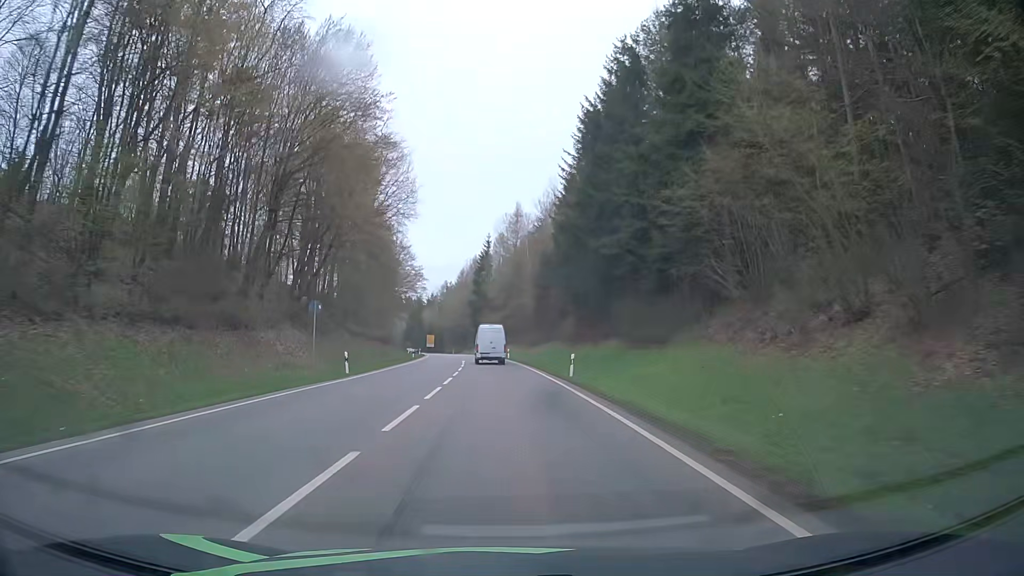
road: secondary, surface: asphalt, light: Day
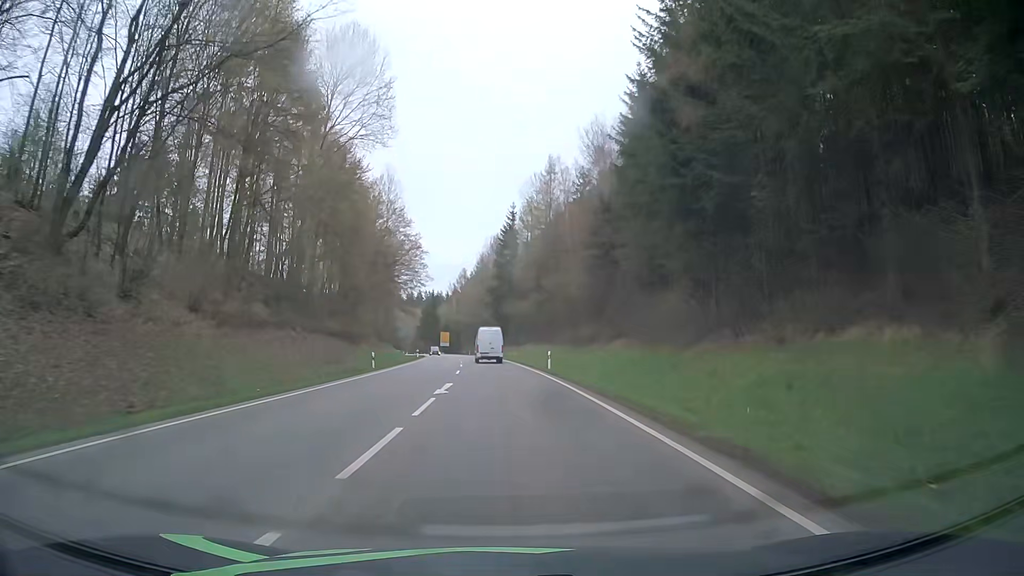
(-0.7, +33.8) m; -2°
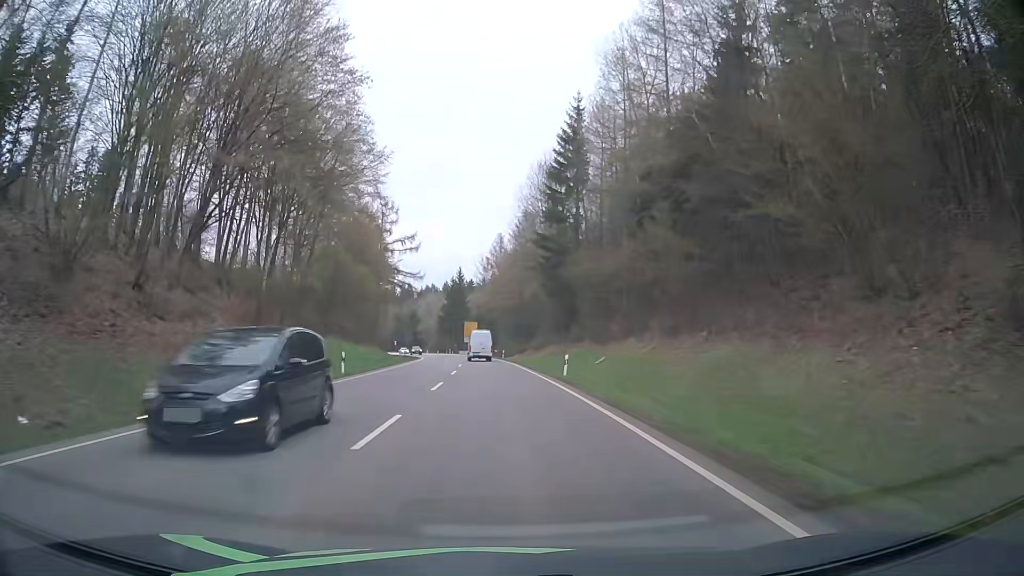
(-1.5, +56.1) m; -4°
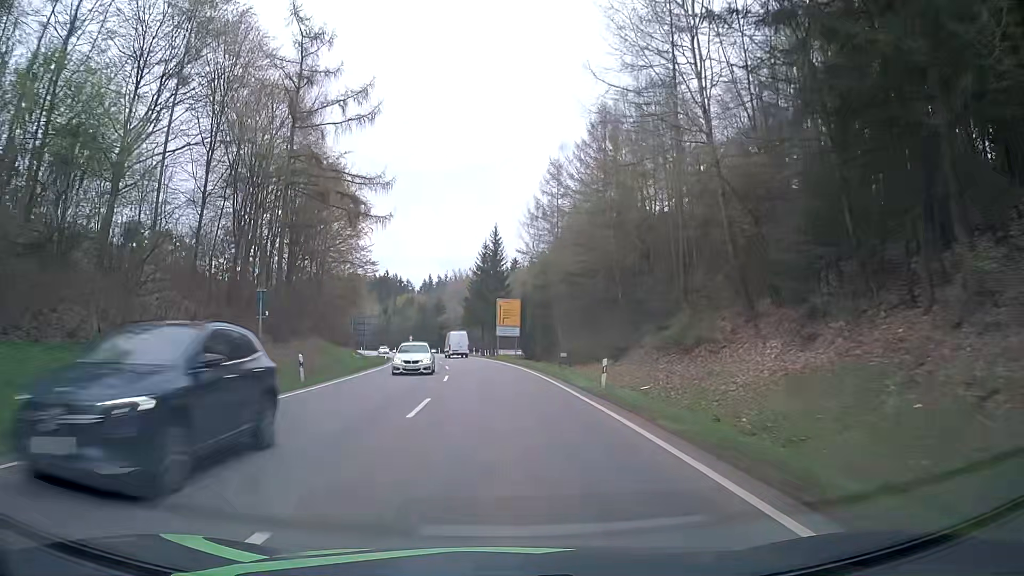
(-1.4, +54.4) m; -4°
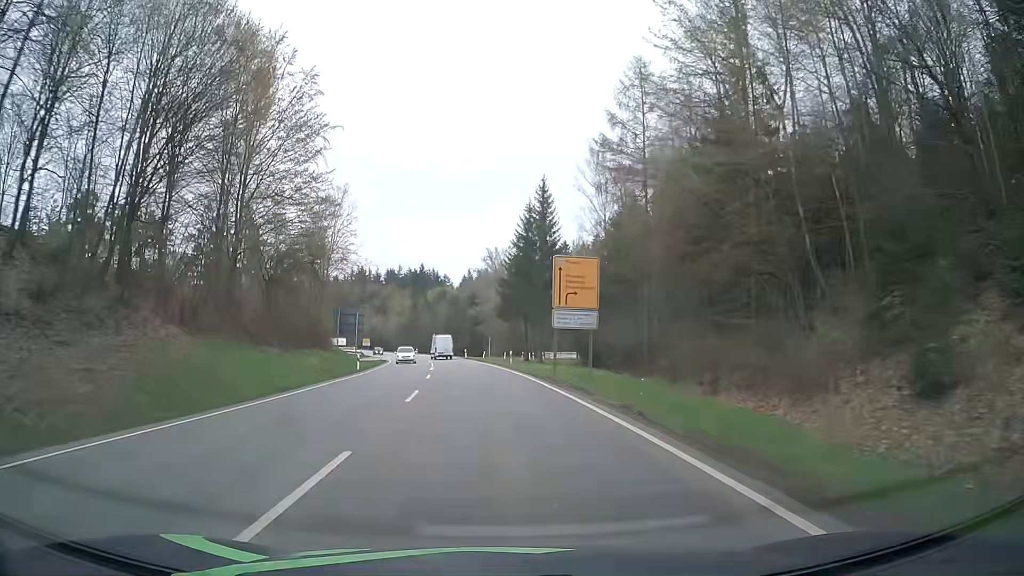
(-0.6, +32.5) m; -3°
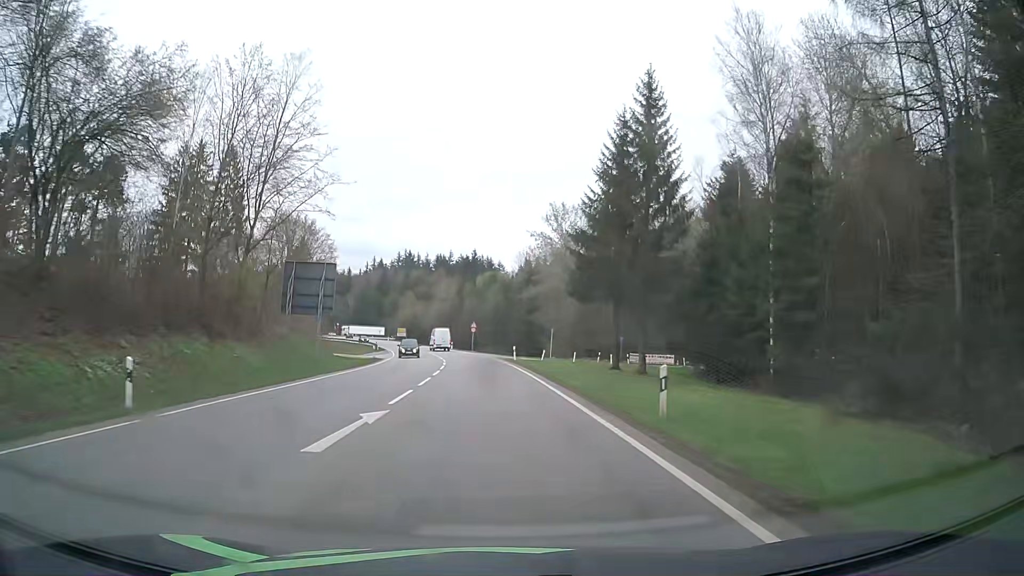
(-1.3, +32.7) m; -5°
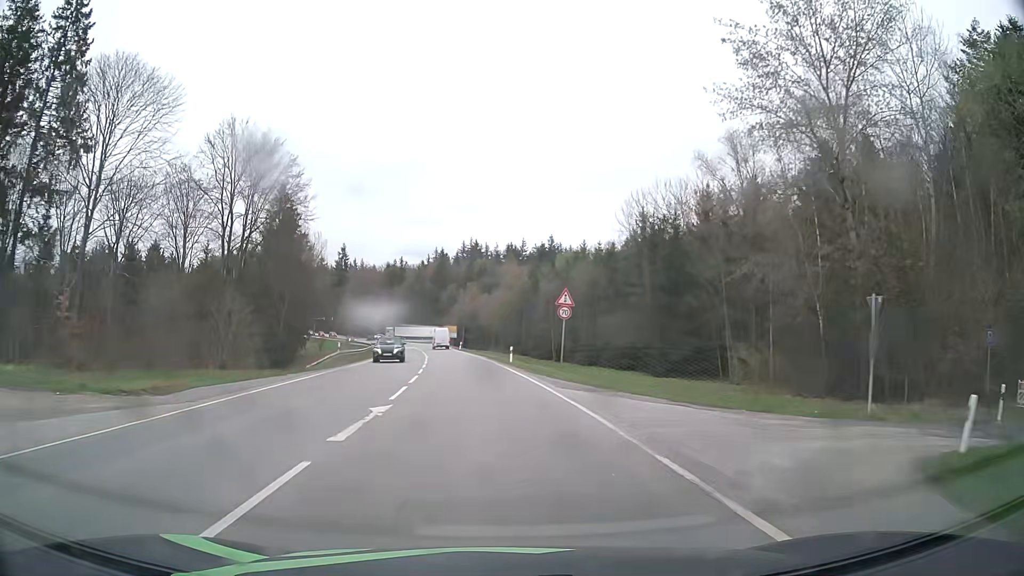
(-2.6, +53.7) m; -6°
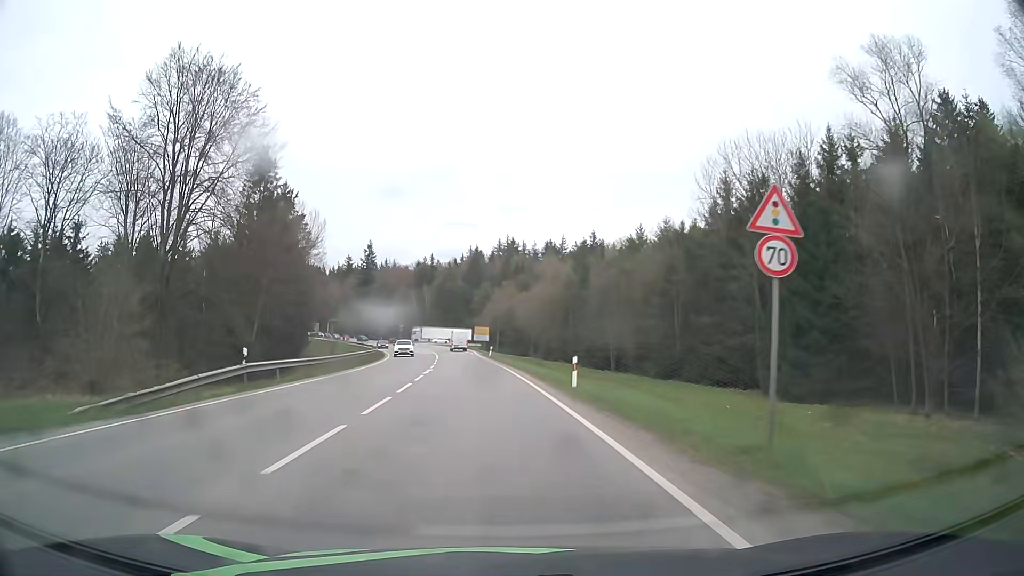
(-0.5, +20.6) m; -3°
(0, +10) (0, +20) (-1, +30) (-2, +40) (-3, +50) (-4, +60) (-5, +70) (-6, +80) (-8, +90) (-10, +99) m
